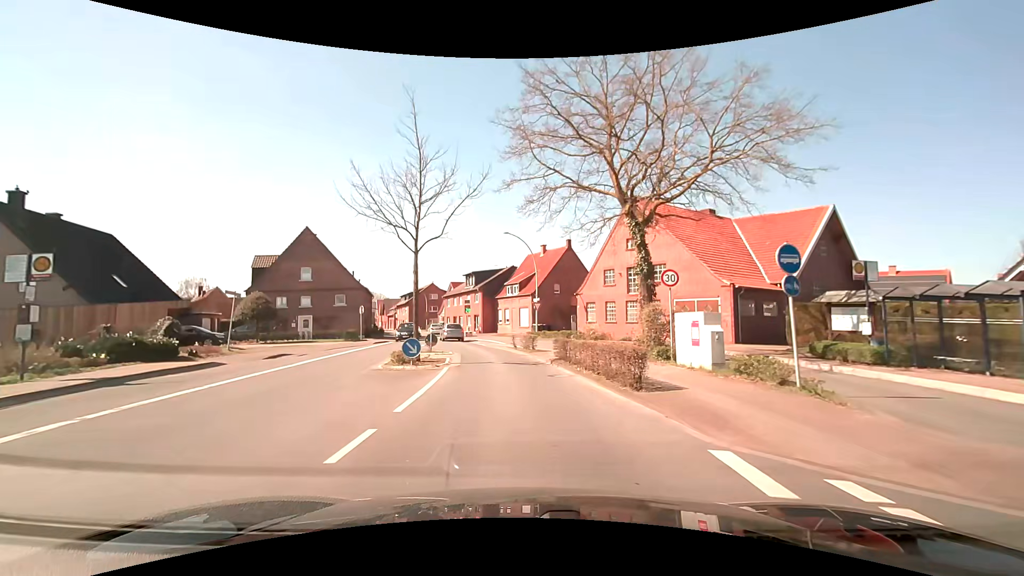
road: secondary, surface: asphalt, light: Day
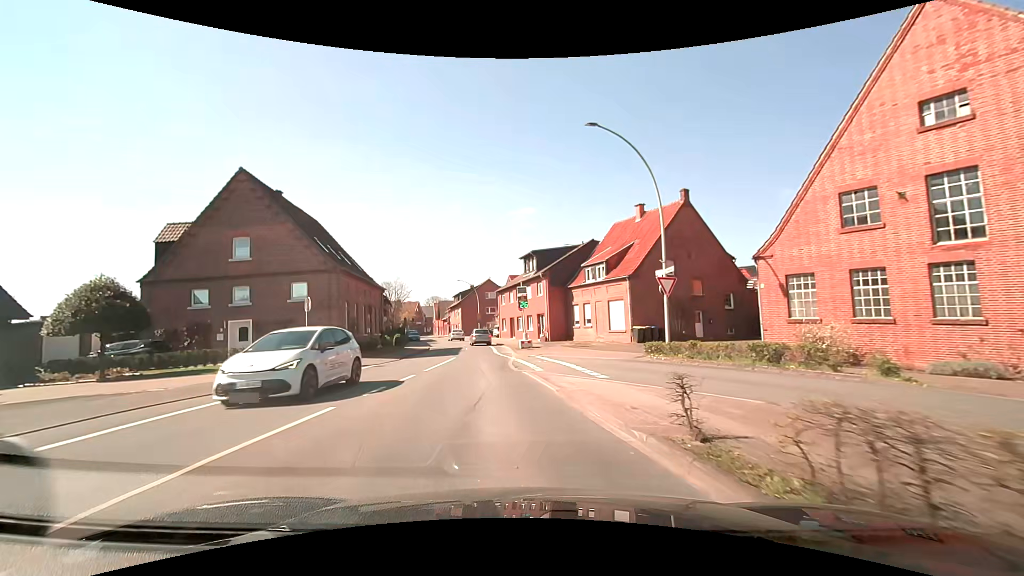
(-0.7, +21.9) m; -6°
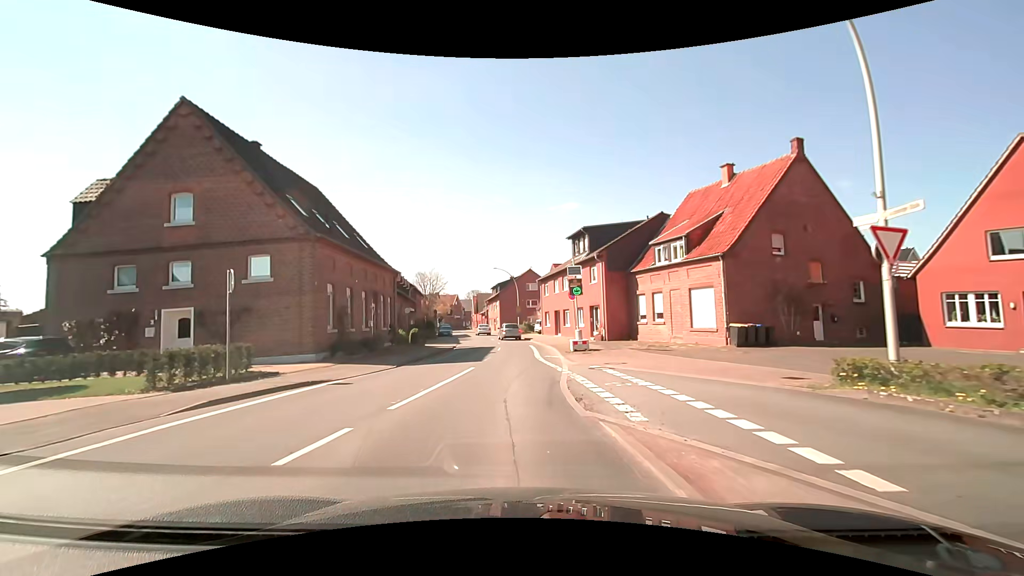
(-0.5, +8.9) m; -5°
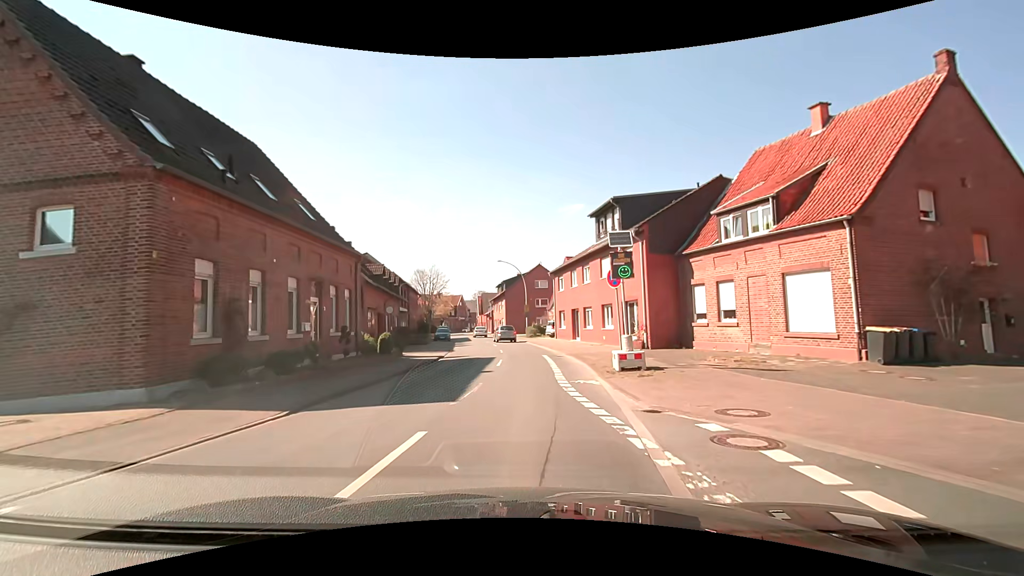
(-0.2, +9.0) m; -1°
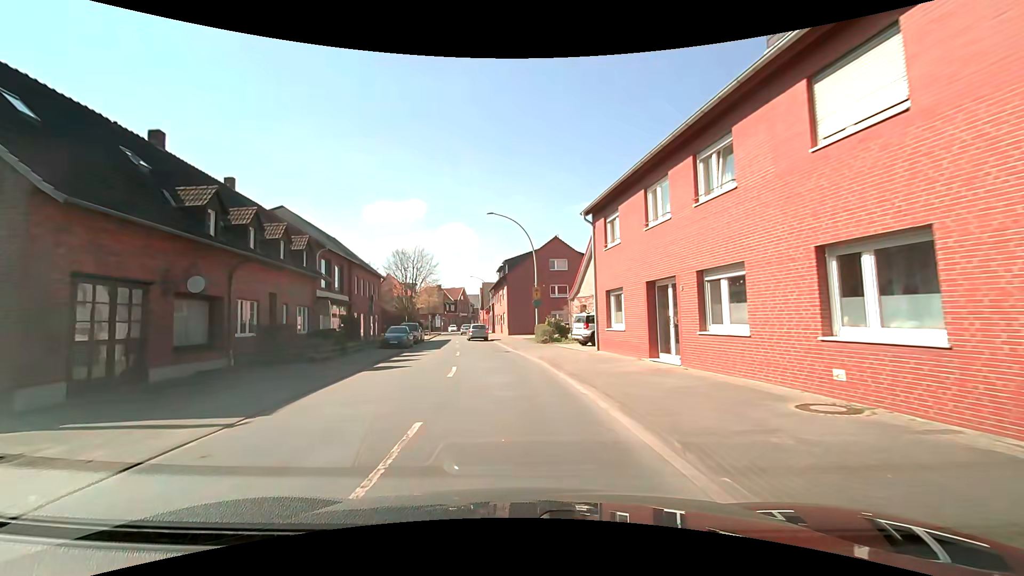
(+0.3, +22.7) m; -1°
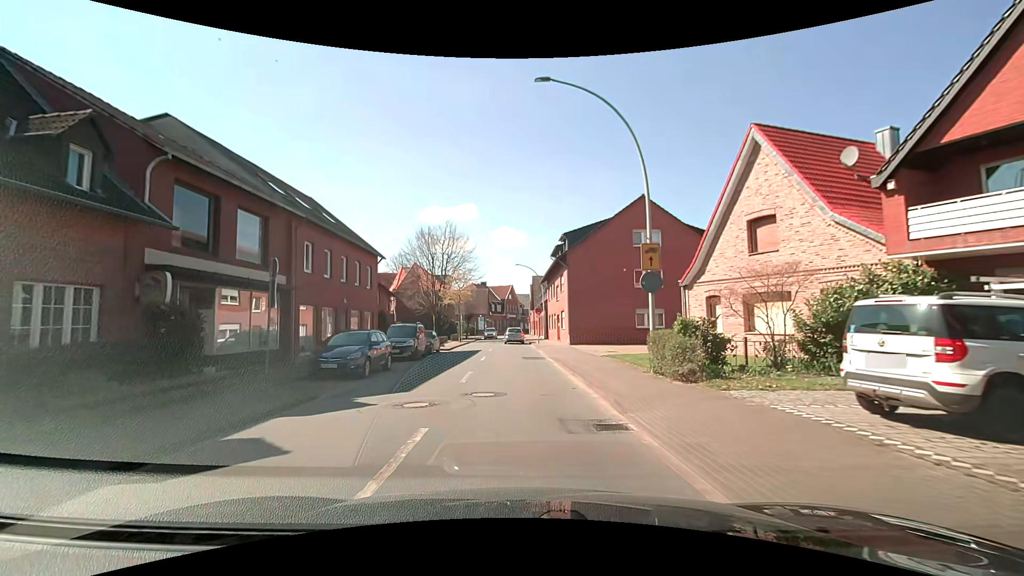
(-1.1, +18.3) m; -6°
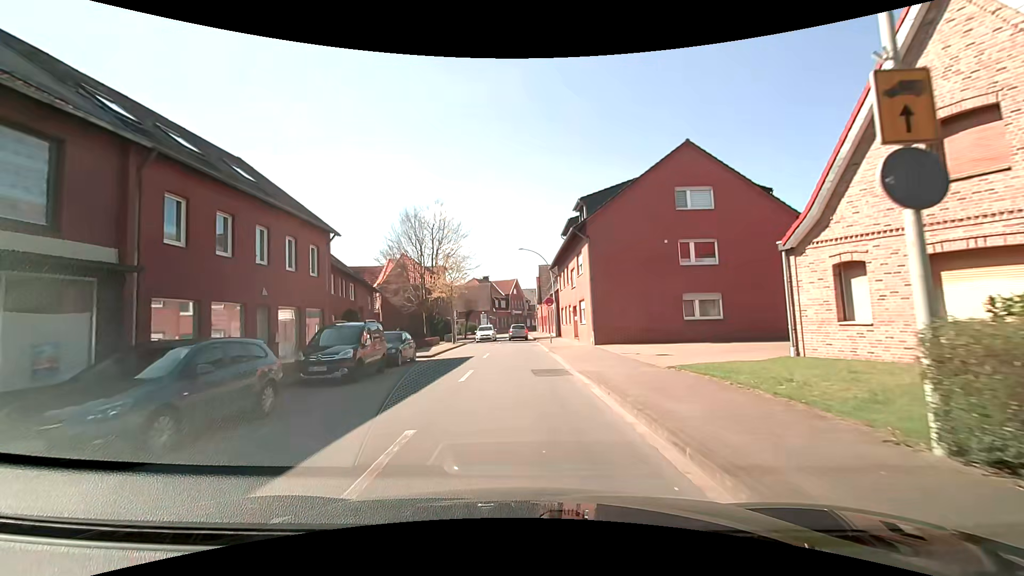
(-0.1, +9.2) m; 0°
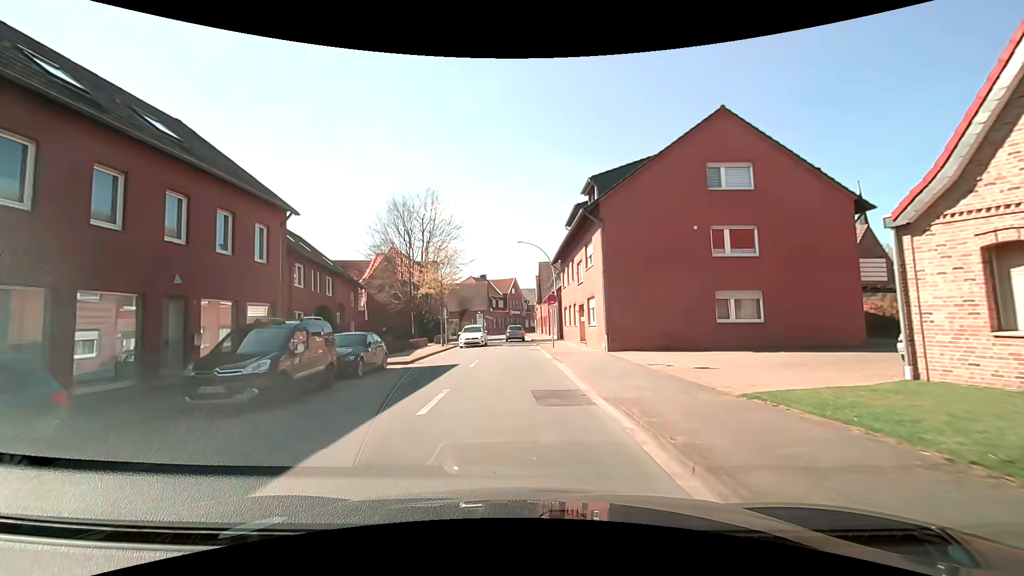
(-0.1, +4.6) m; -1°
(0, +10) (0, +20) (0, +30) (0, +40) (0, +50) (0, +60) (0, +70) (0, +80) (0, +90) (+1, +100) m
